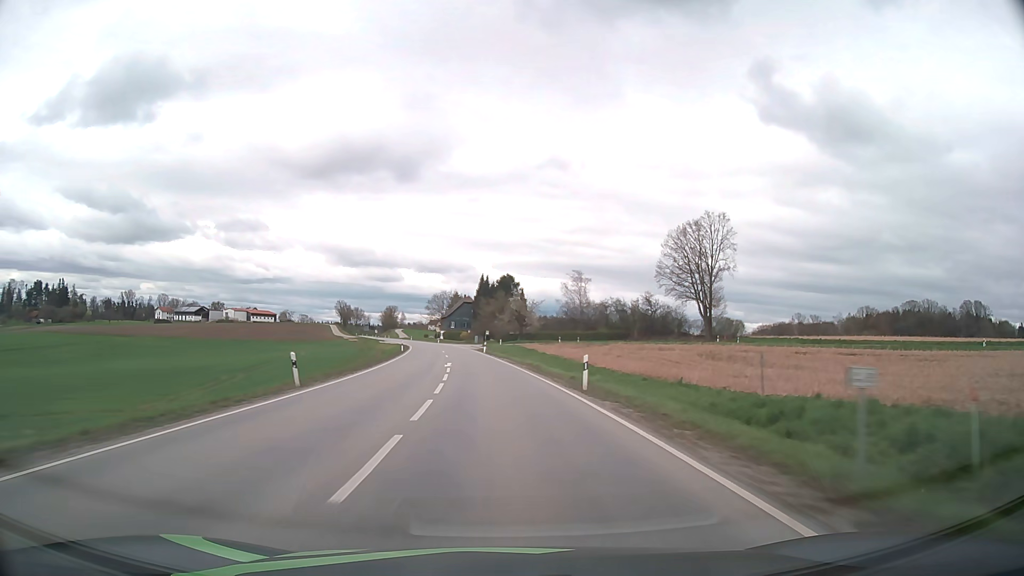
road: secondary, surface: asphalt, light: Day
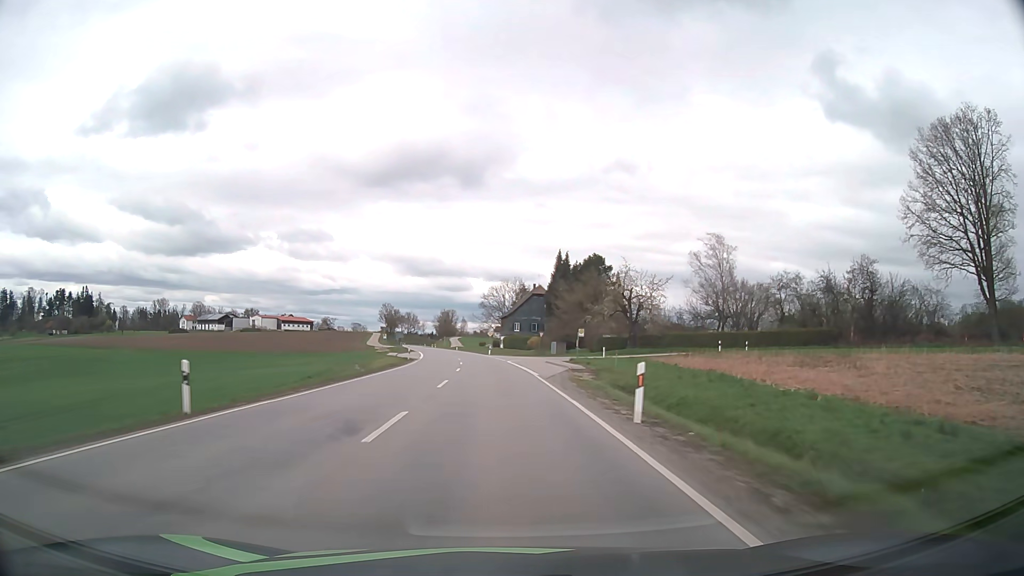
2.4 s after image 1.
(-3.3, +58.3) m; -6°
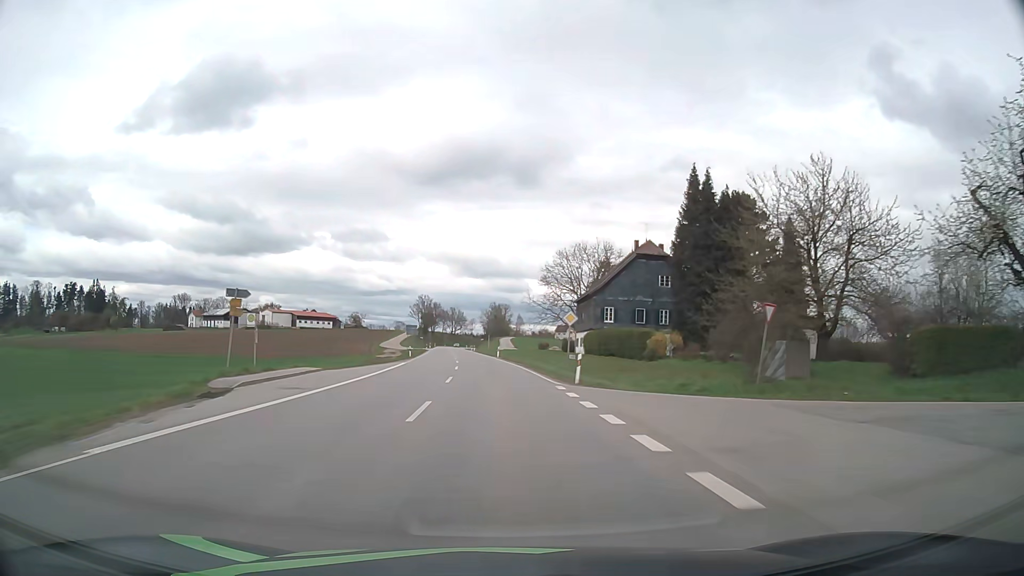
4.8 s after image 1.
(-2.4, +58.4) m; -5°
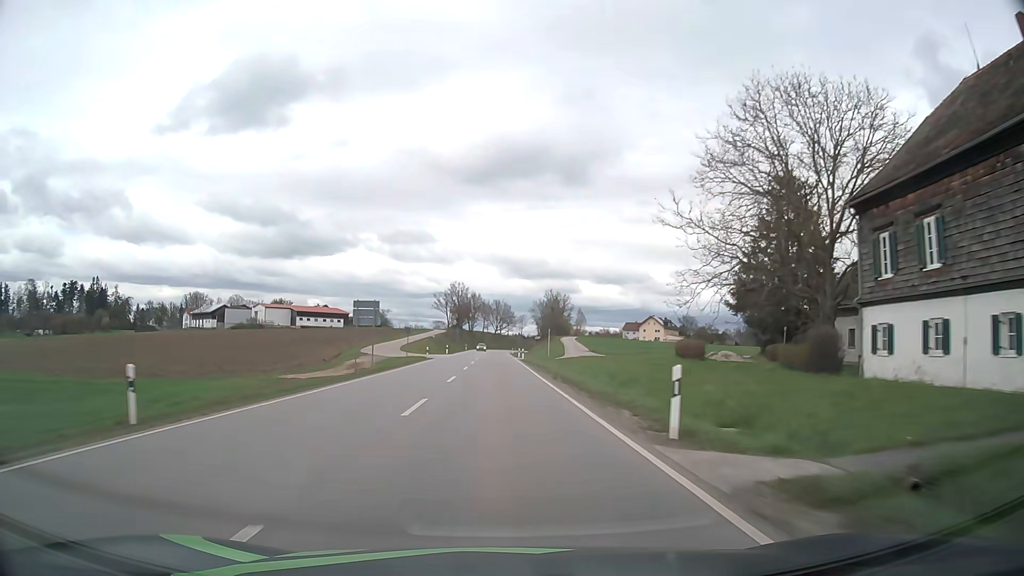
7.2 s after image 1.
(-2.3, +59.0) m; -4°
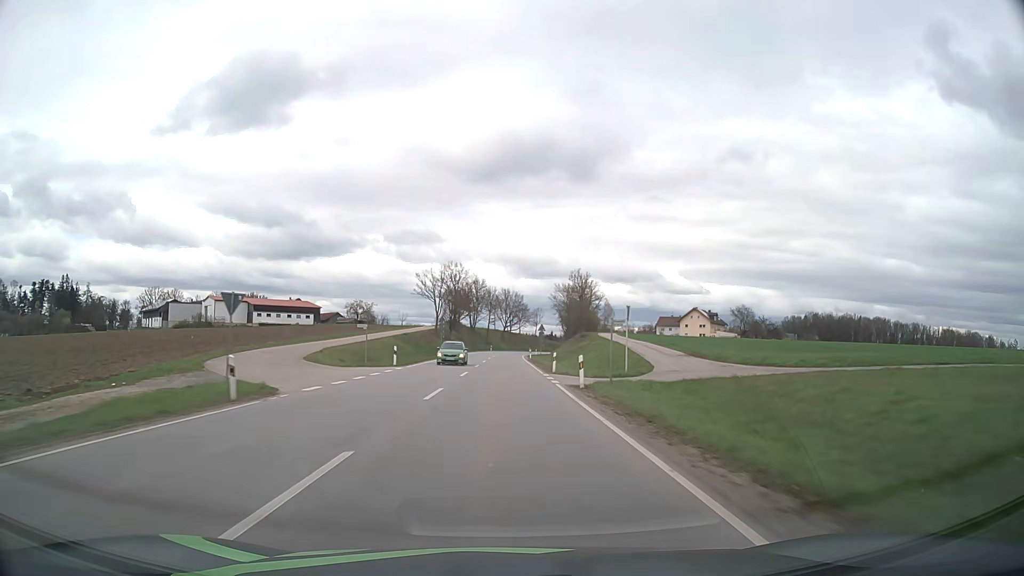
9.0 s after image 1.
(-0.5, +44.7) m; -1°
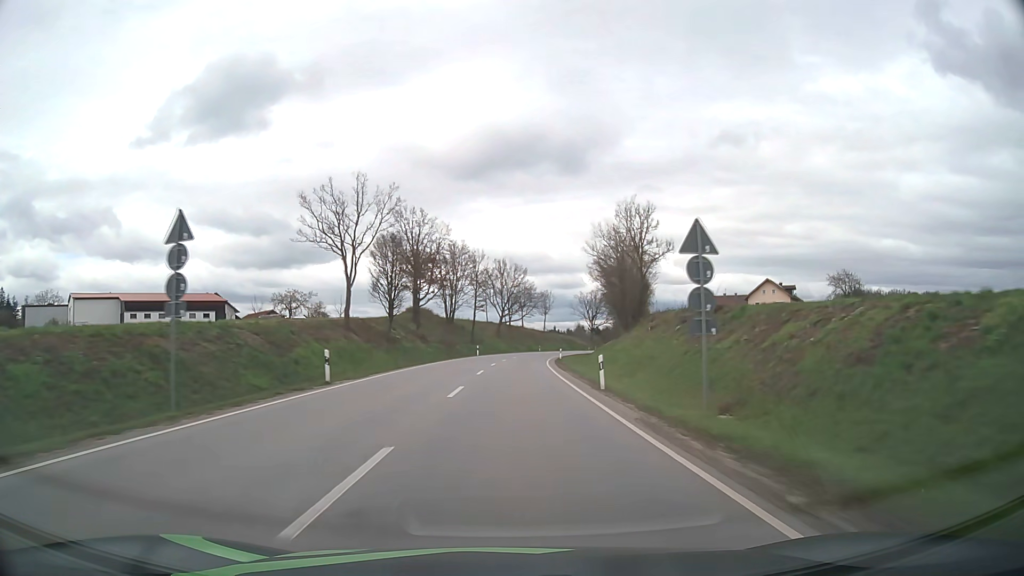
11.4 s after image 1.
(-0.1, +59.6) m; 0°
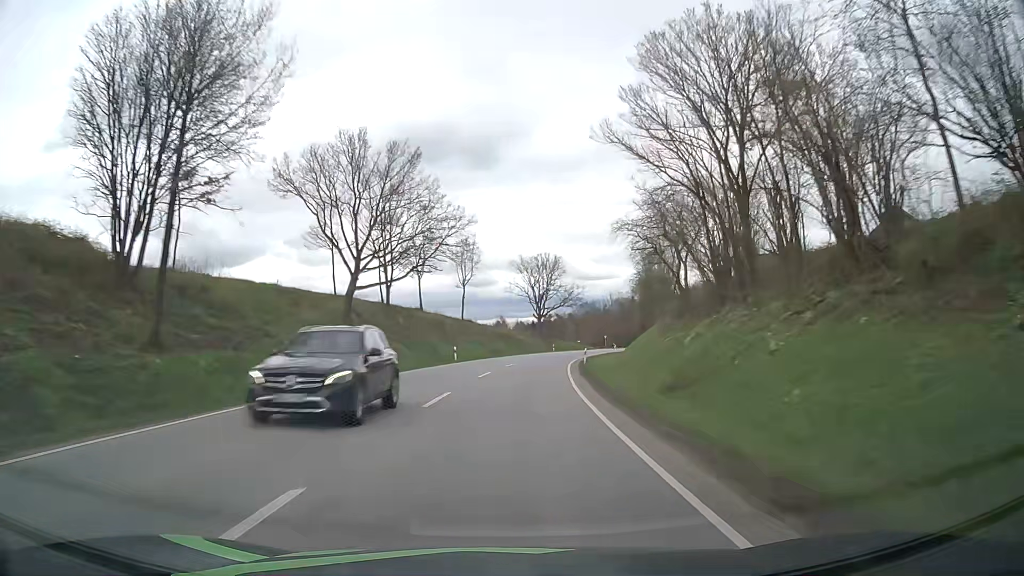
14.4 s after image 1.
(+3.5, +74.3) m; +7°
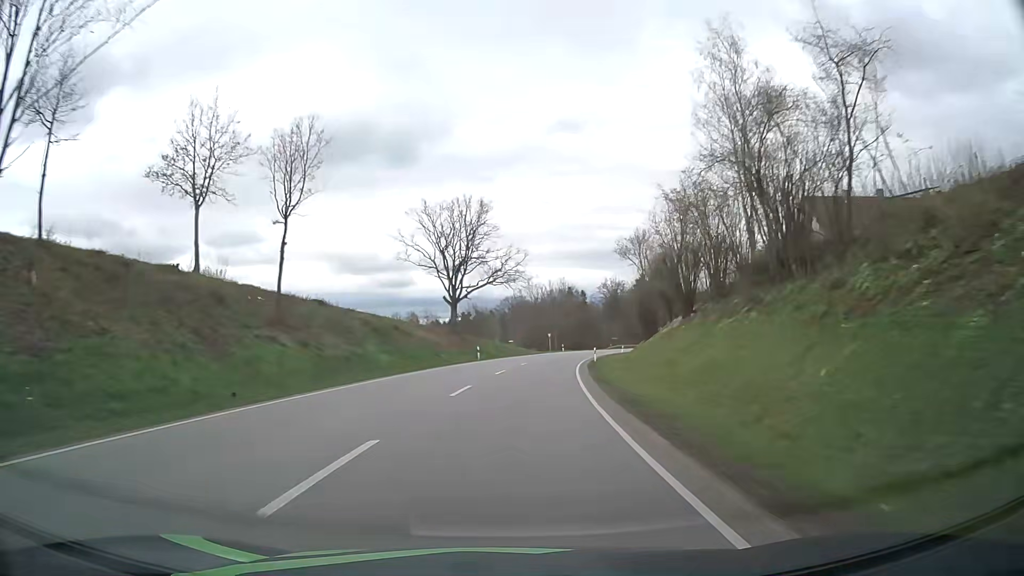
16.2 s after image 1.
(+2.5, +44.7) m; +6°
(0, +10) (+1, +20) (+1, +30) (+3, +40) (+4, +50) (+6, +60) (+8, +69) (+10, +79) (+12, +89) (+15, +99) m
